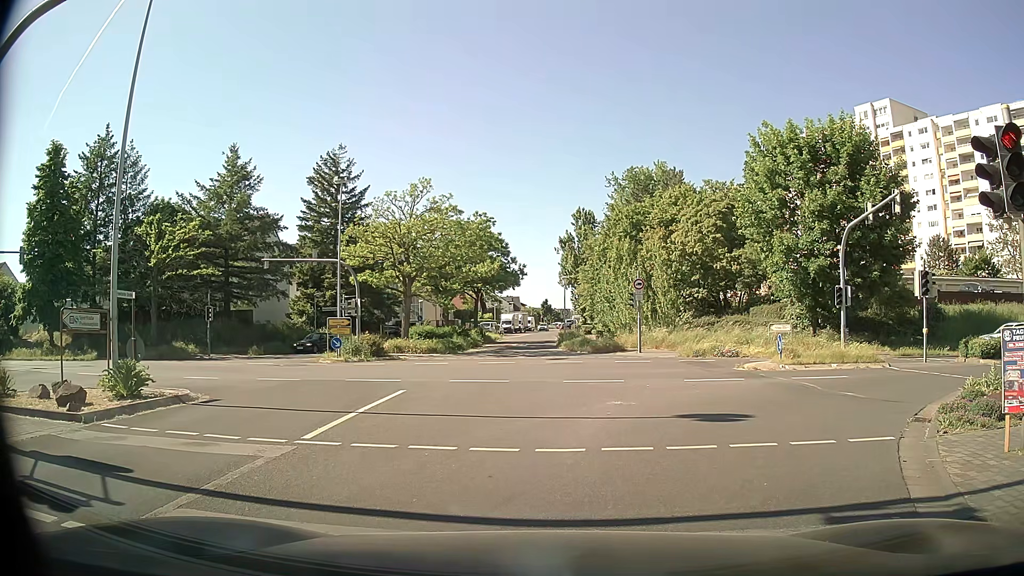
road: tertiary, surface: asphalt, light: Day
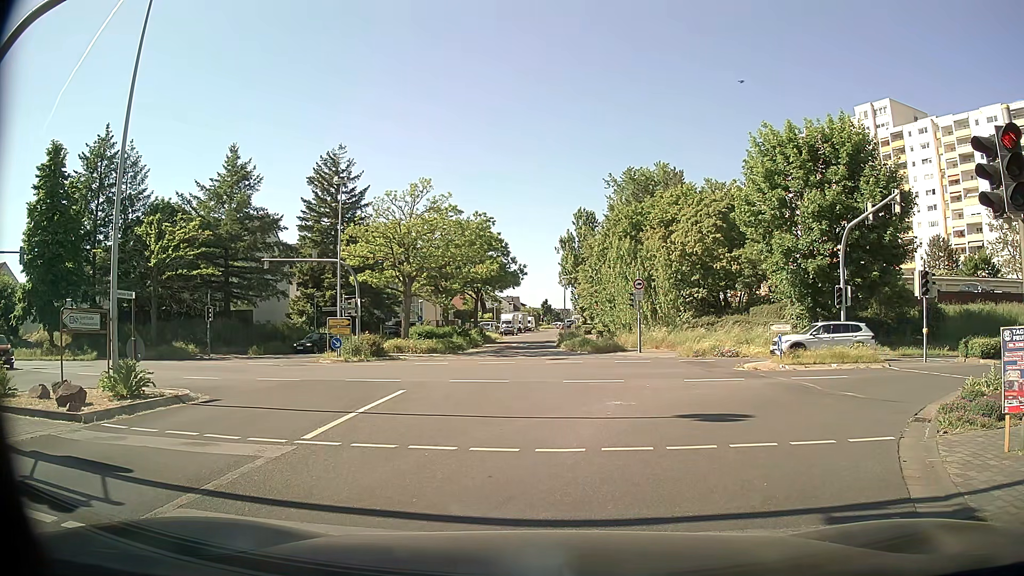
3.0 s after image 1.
(0.0, 0.0) m; 0°
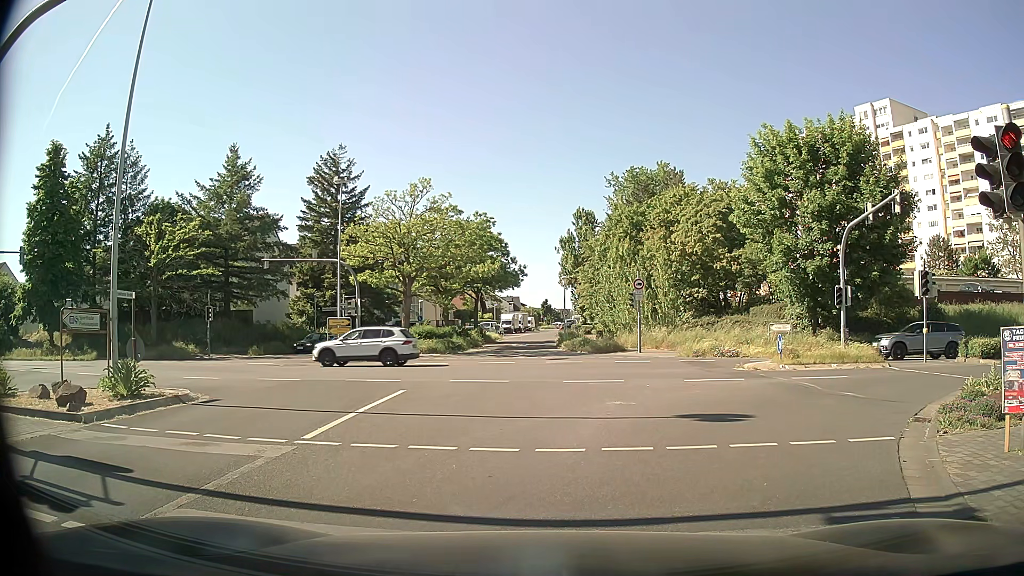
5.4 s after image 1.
(0.0, 0.0) m; 0°
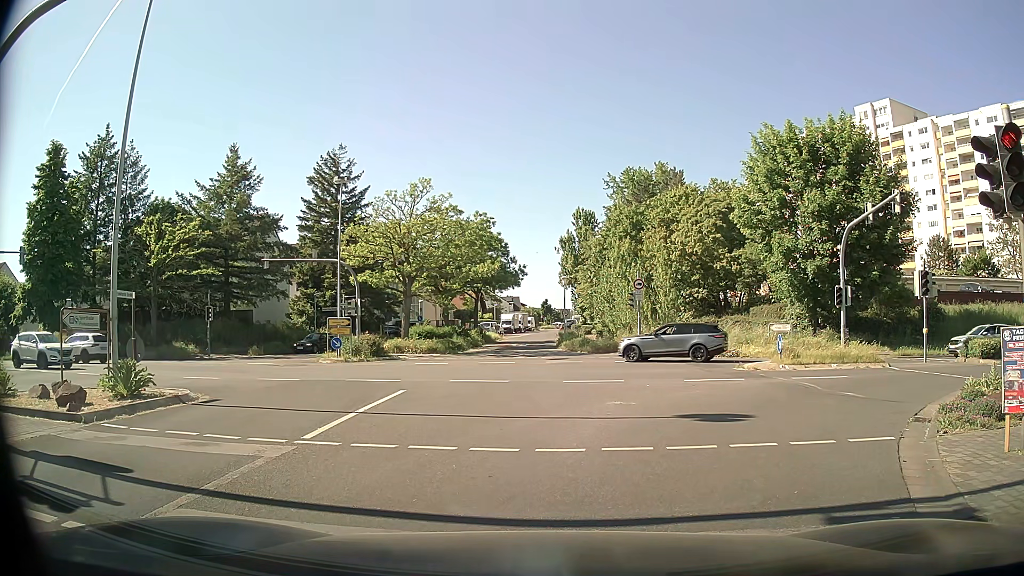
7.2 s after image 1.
(0.0, 0.0) m; 0°
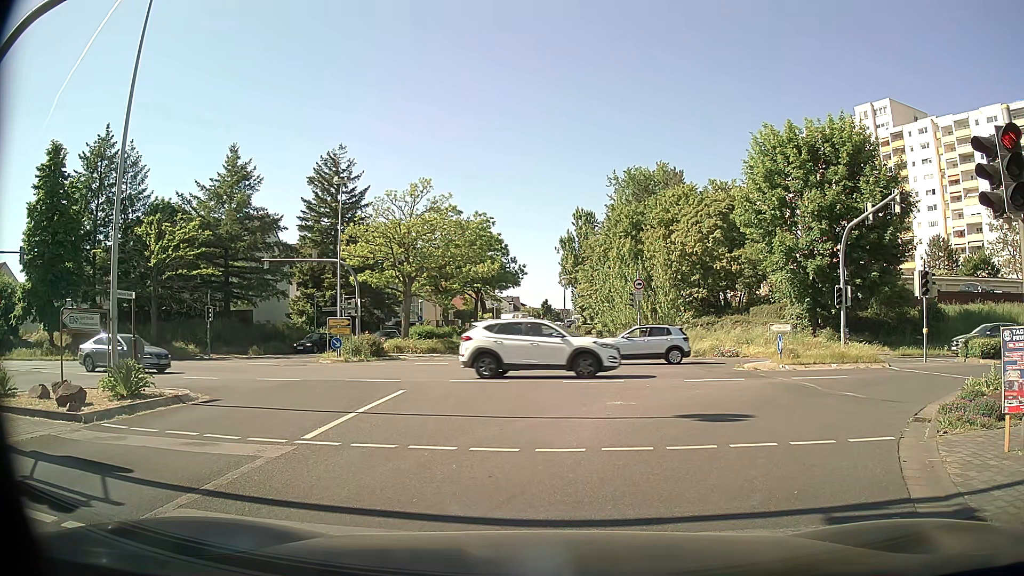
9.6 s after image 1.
(0.0, 0.0) m; 0°
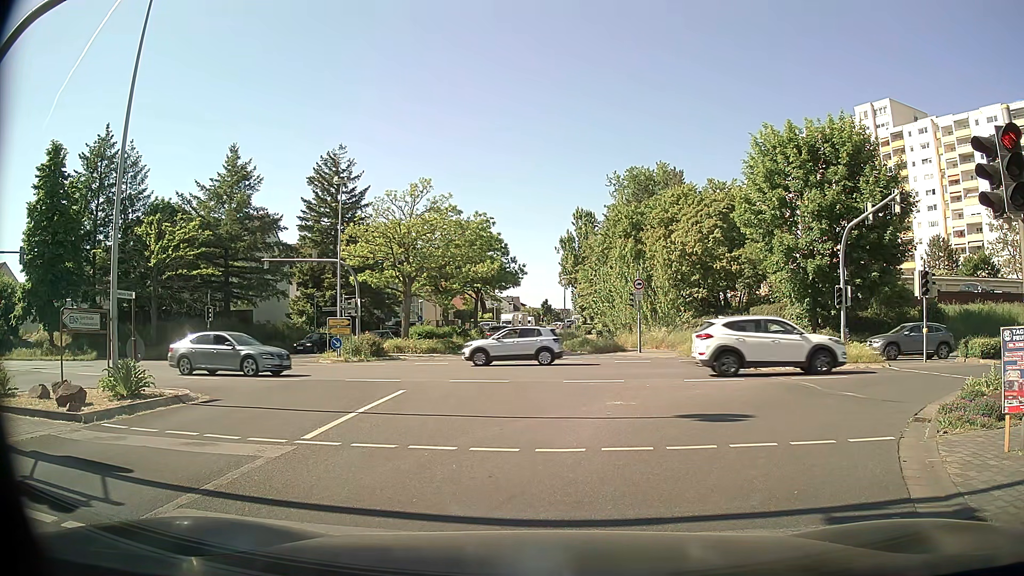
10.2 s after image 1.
(0.0, 0.0) m; 0°
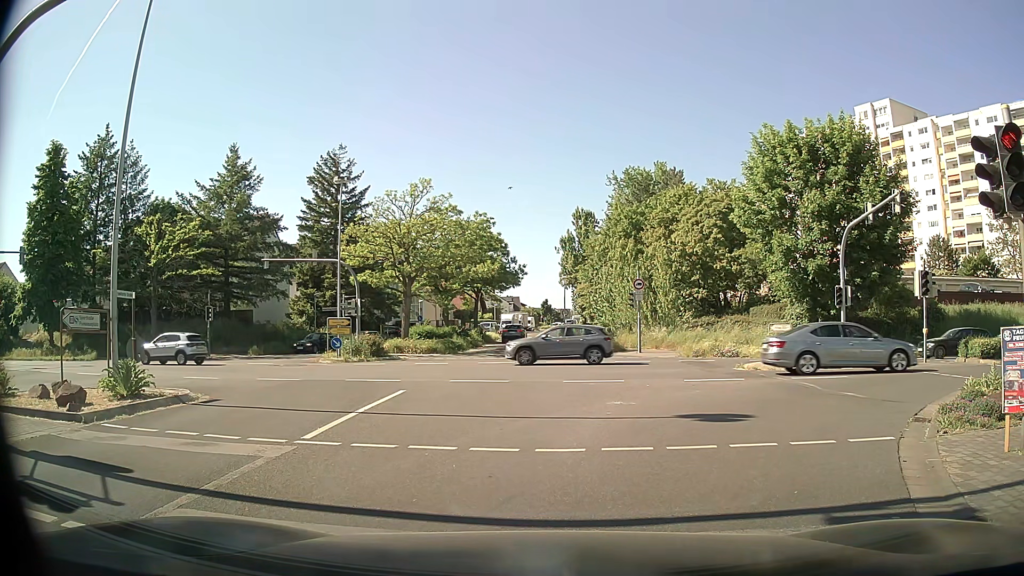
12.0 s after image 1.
(0.0, 0.0) m; 0°
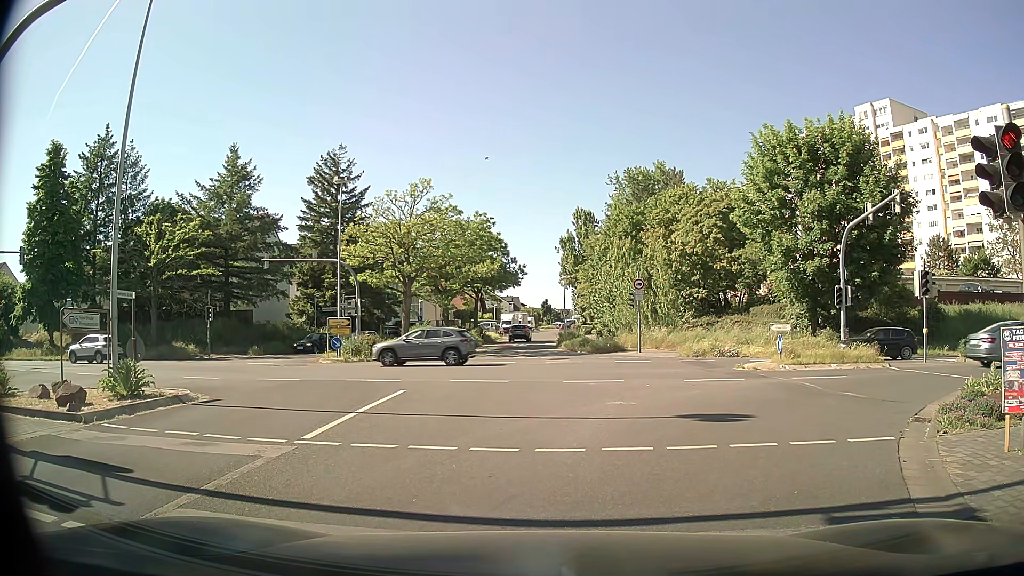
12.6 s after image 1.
(0.0, 0.0) m; 0°
(+2, +10) (+9, +16) (+19, +19) (+29, +18) (+39, +17) (+49, +16) (+59, +15) (+69, +14) (+79, +13) (+89, +13) m
